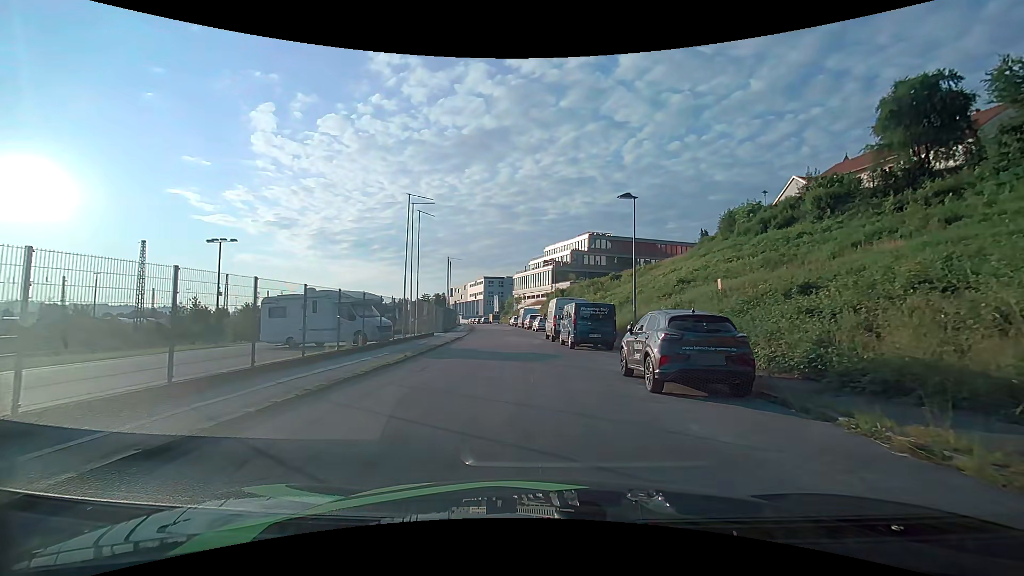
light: Day
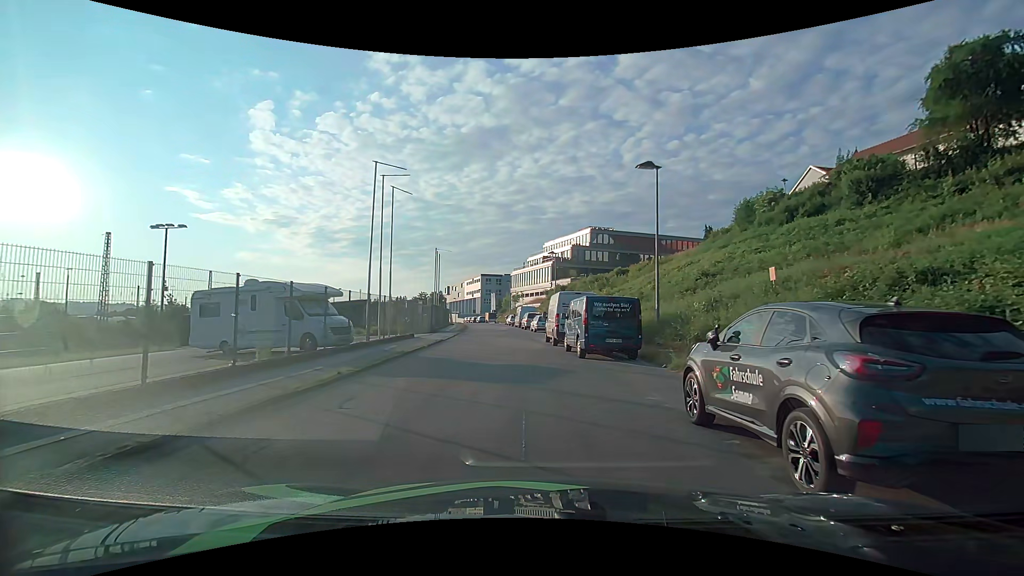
(0.0, +5.4) m; +1°
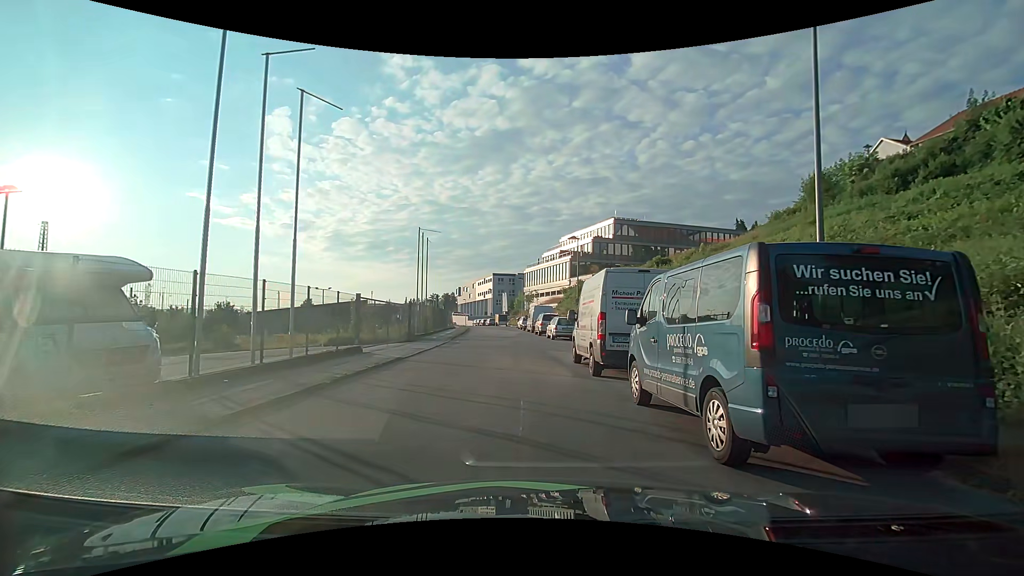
(-0.3, +11.3) m; -2°
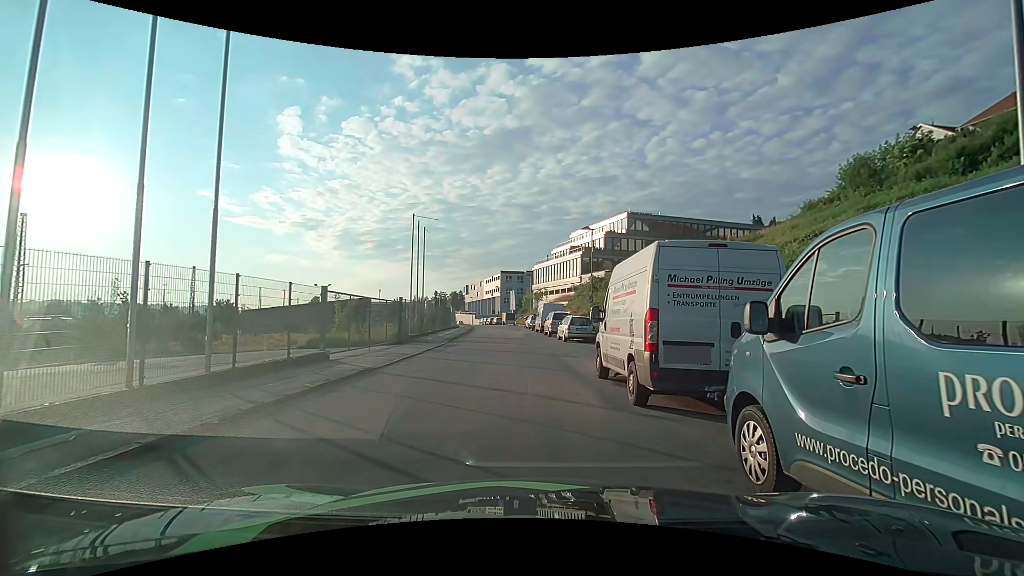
(0.0, +3.8) m; 0°
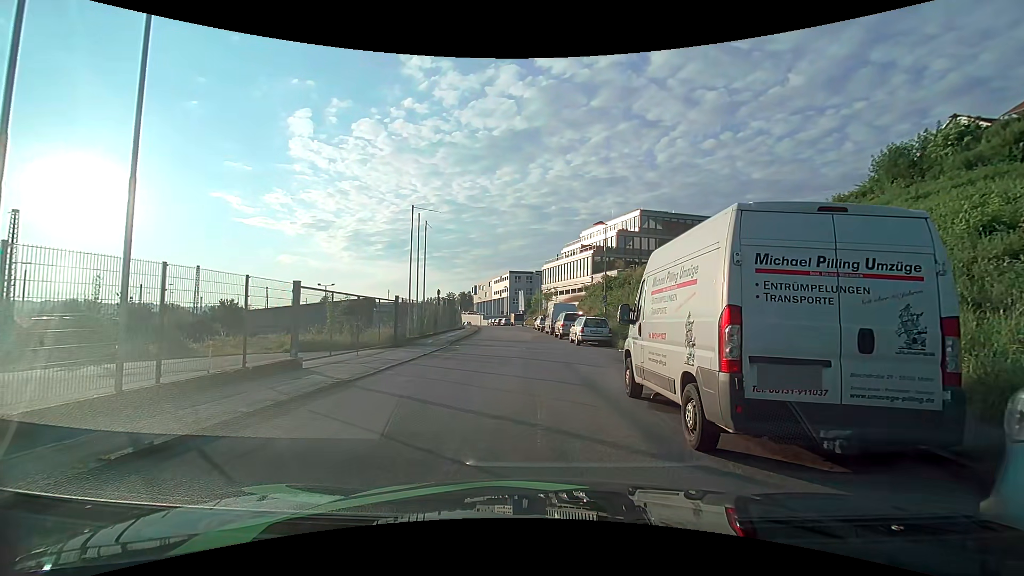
(0.0, +2.5) m; -1°
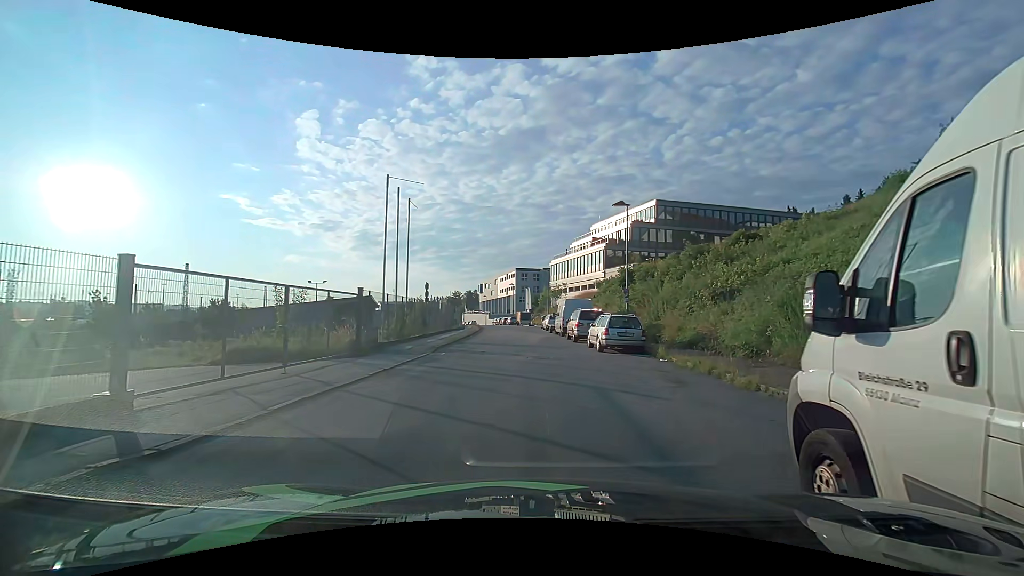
(-0.2, +5.9) m; -2°
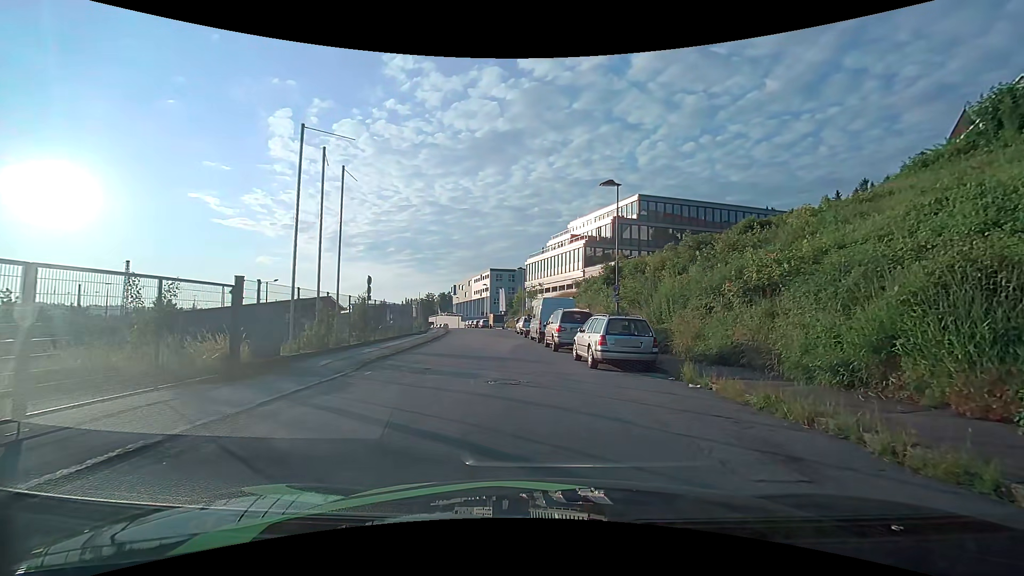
(+0.1, +5.6) m; +4°
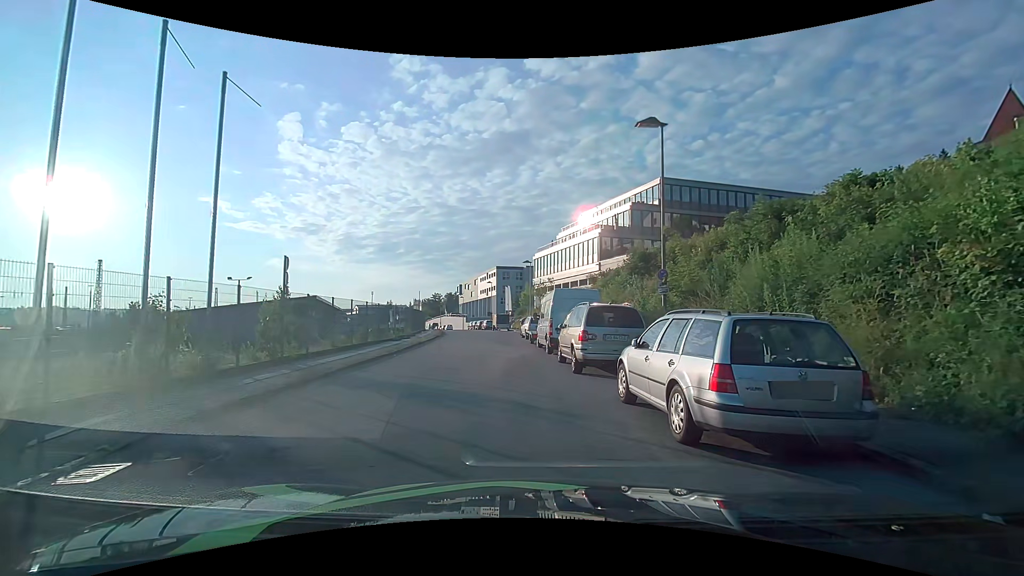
(-0.1, +7.9) m; -2°
